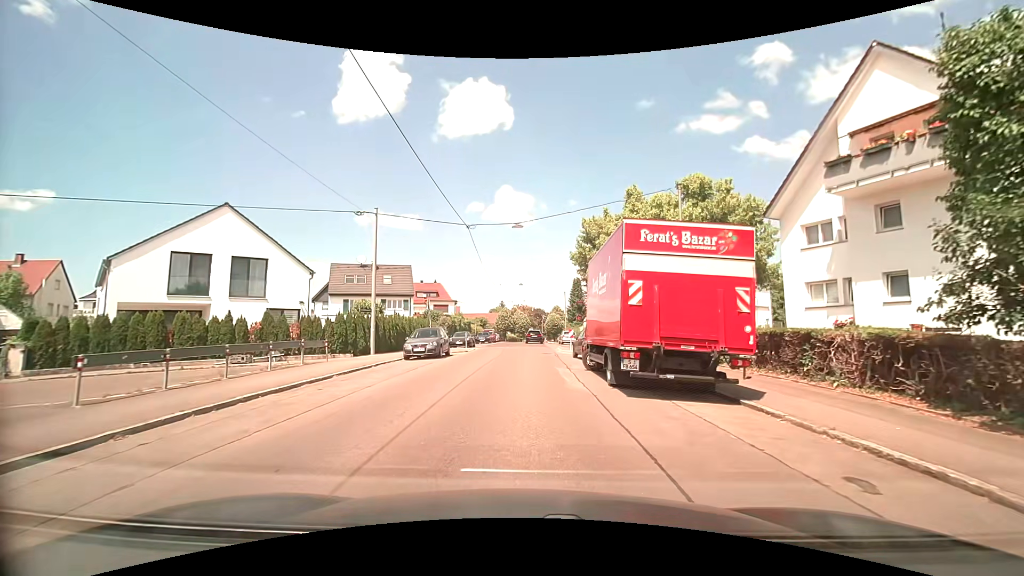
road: residential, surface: asphalt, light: Day
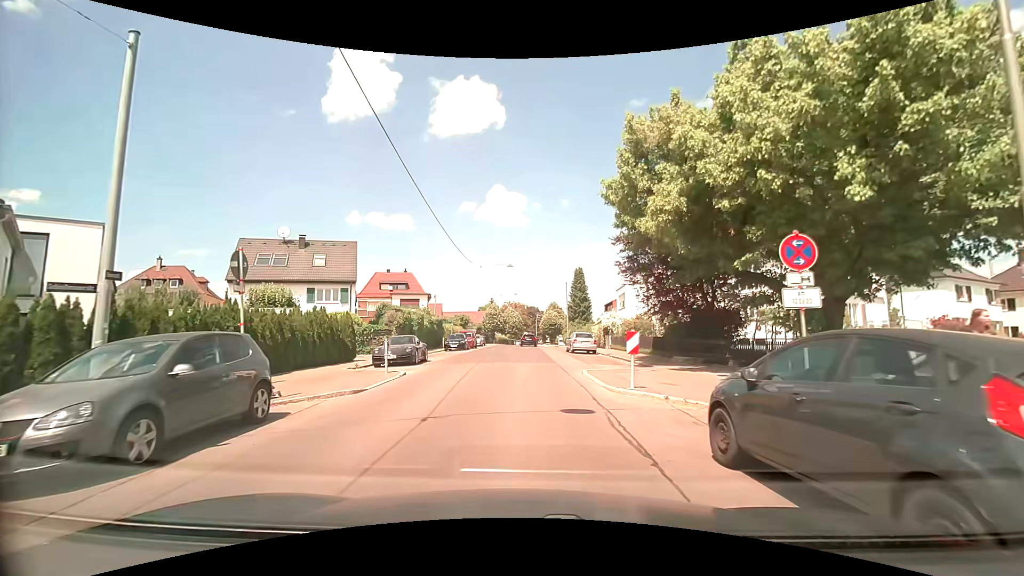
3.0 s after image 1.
(+0.1, +18.1) m; +1°
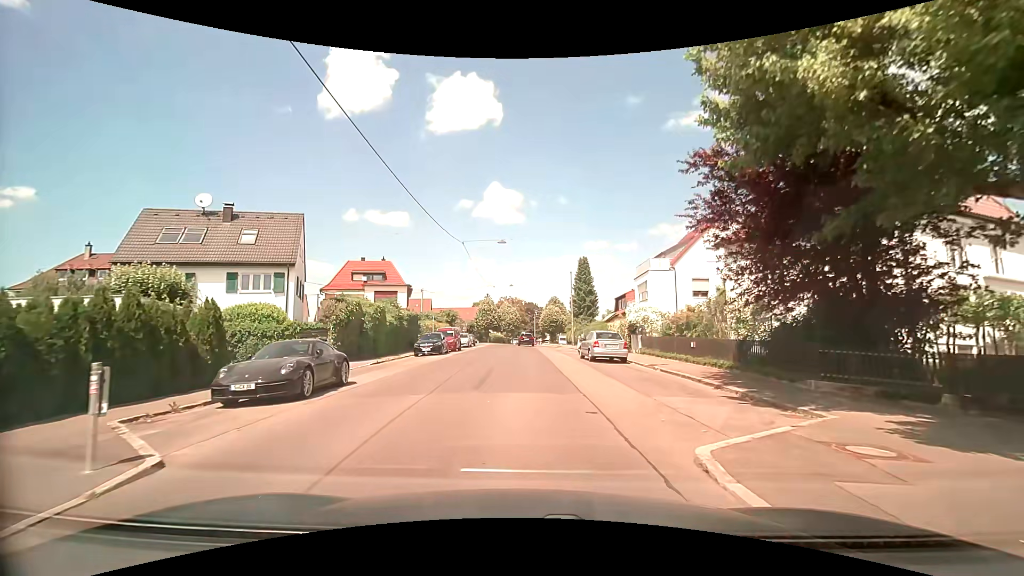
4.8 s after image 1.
(+0.1, +10.7) m; 0°
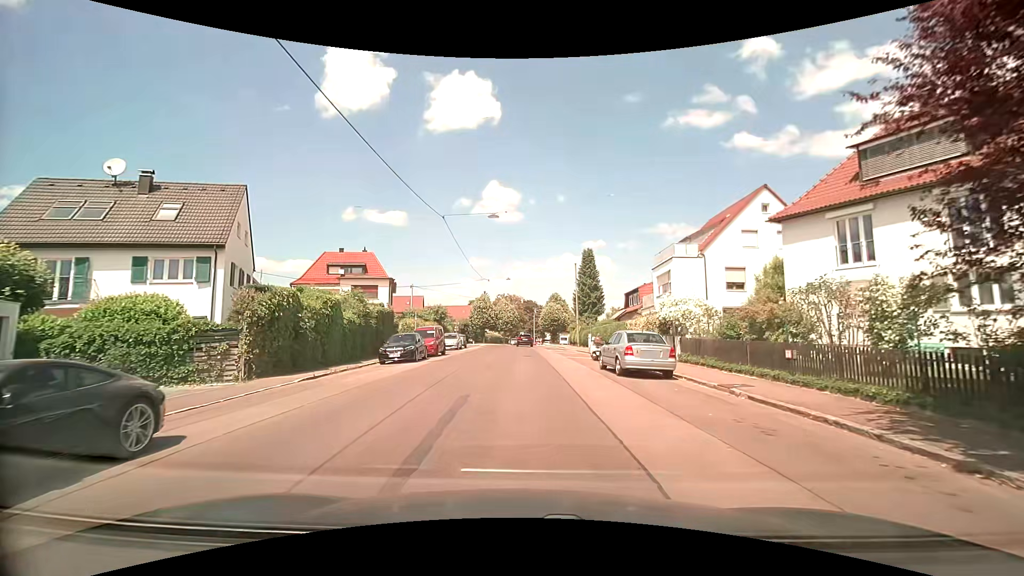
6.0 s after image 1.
(+0.1, +7.2) m; 0°
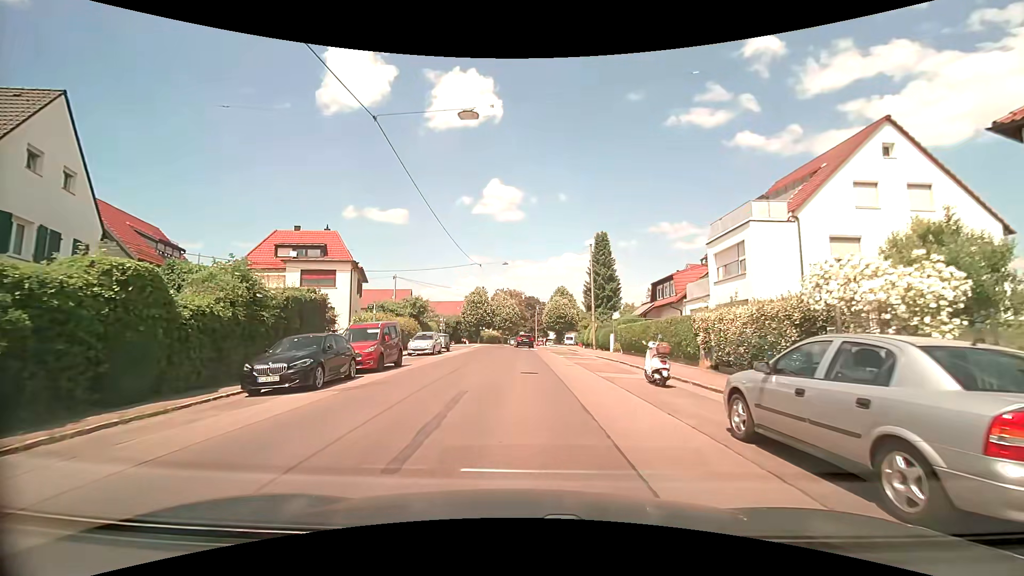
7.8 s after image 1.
(+0.2, +11.7) m; +1°
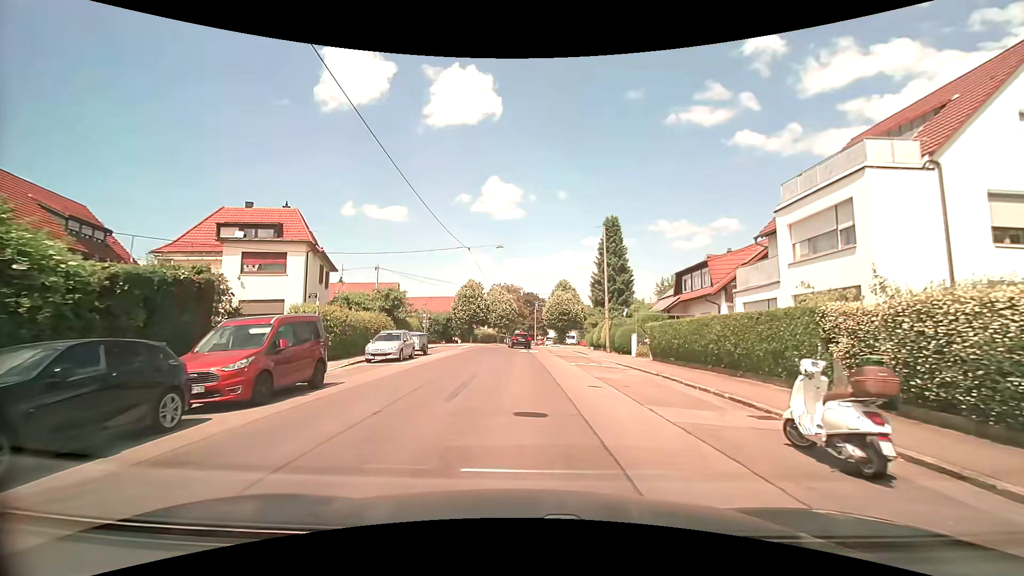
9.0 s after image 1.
(0.0, +7.8) m; 0°
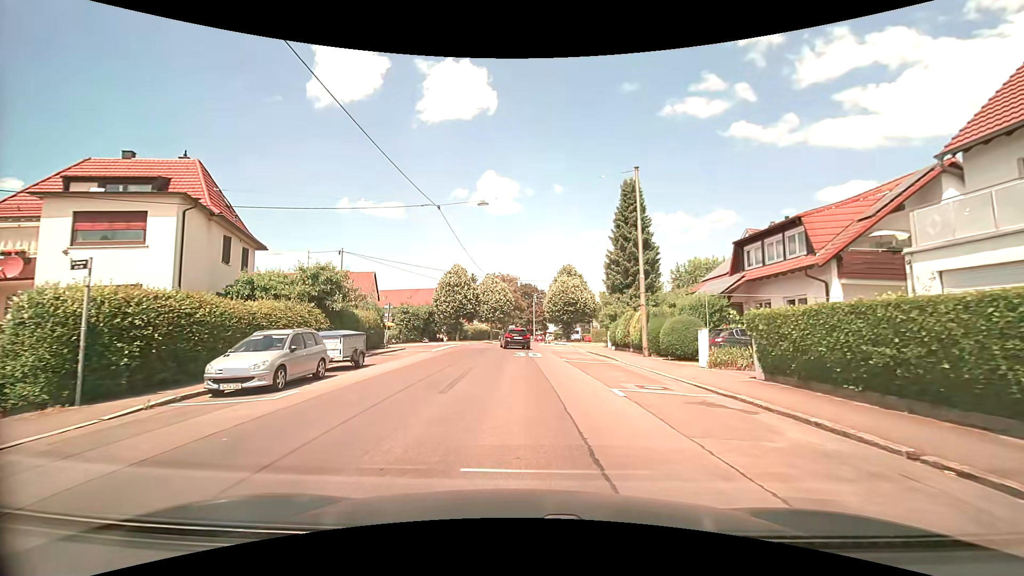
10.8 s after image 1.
(0.0, +11.2) m; +1°
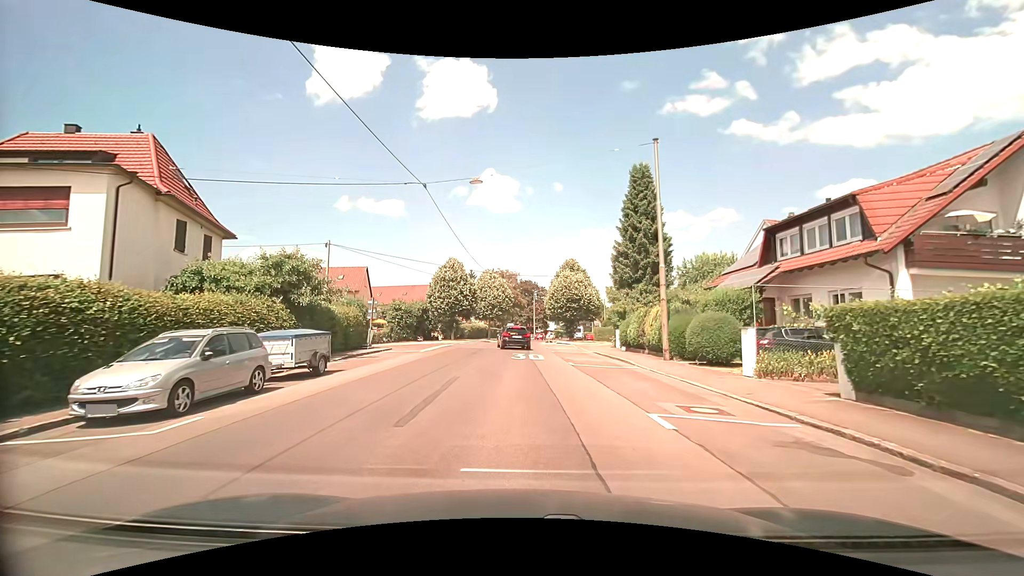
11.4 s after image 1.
(0.0, +3.3) m; 0°
